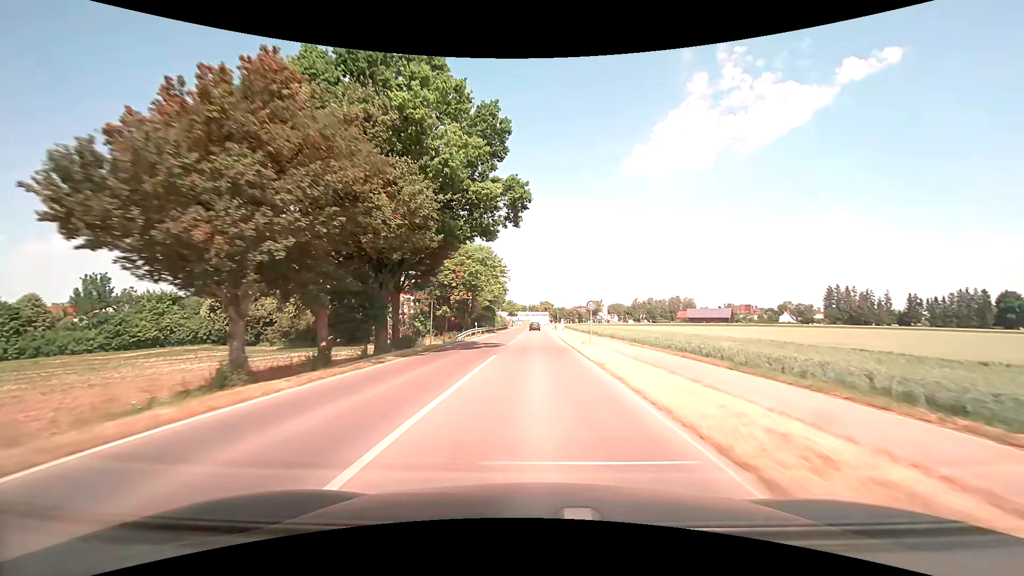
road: tertiary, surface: asphalt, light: Day
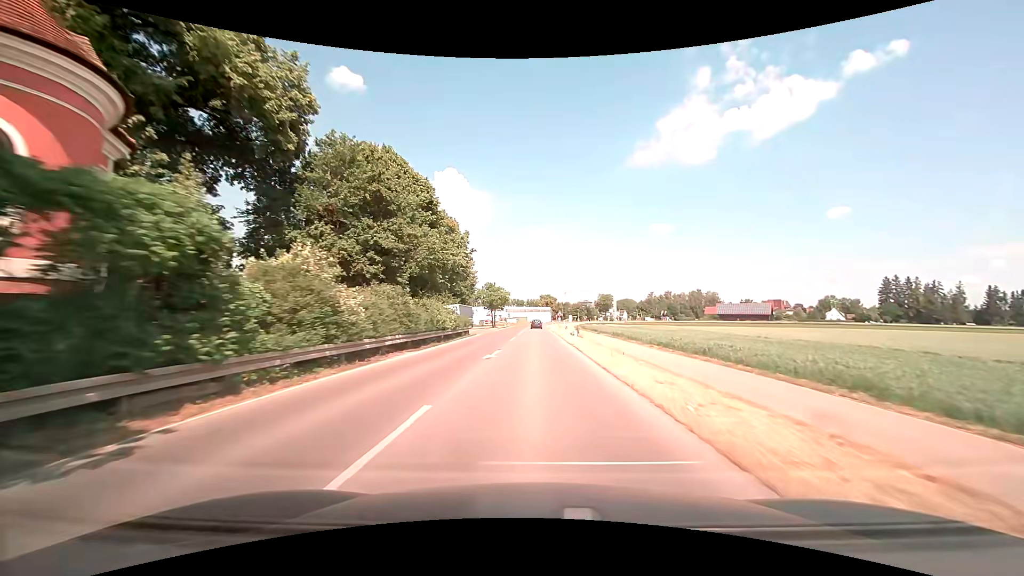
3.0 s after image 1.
(+0.1, +57.6) m; 0°
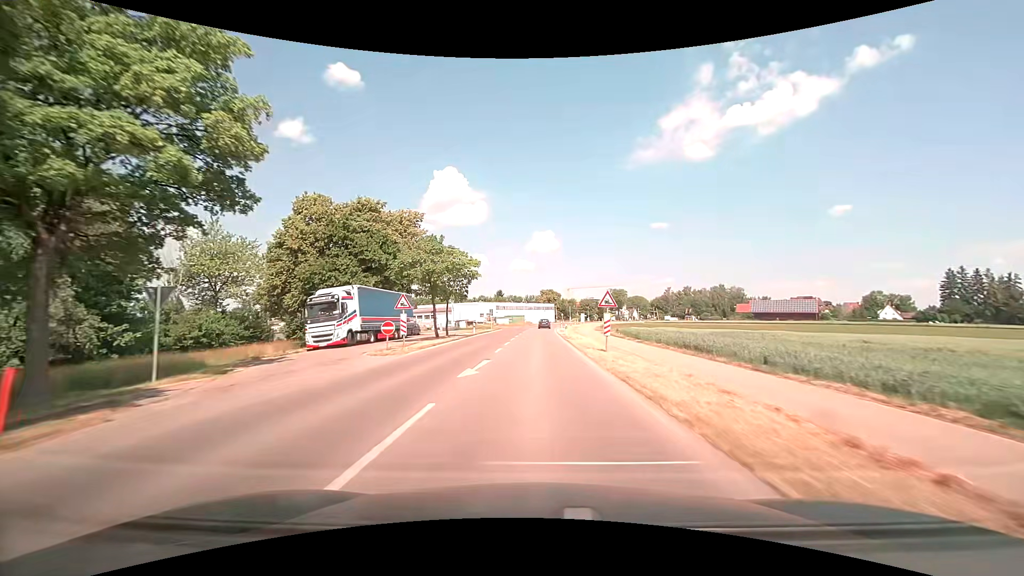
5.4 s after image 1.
(0.0, +44.9) m; 0°
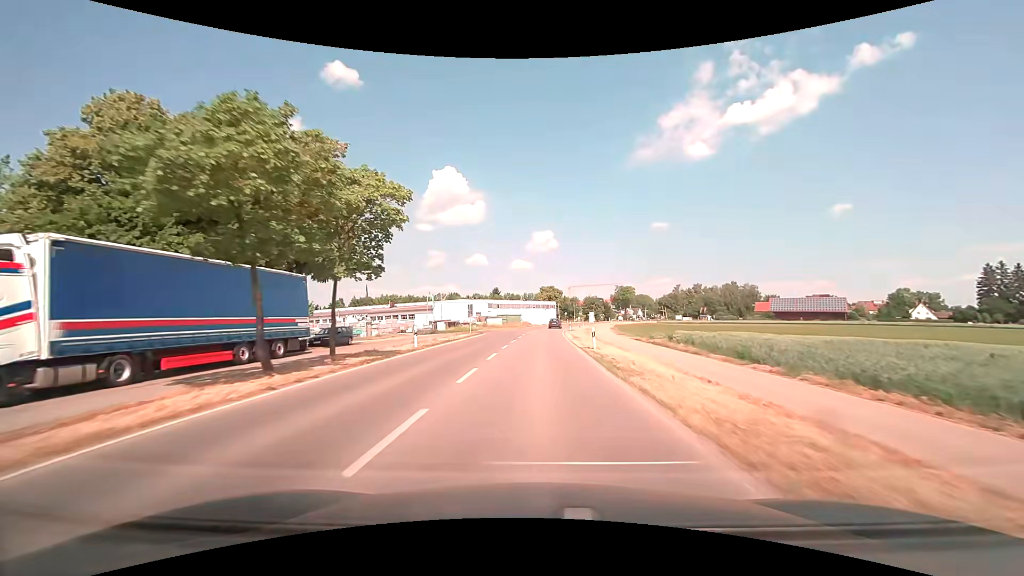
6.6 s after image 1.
(+0.1, +21.8) m; 0°
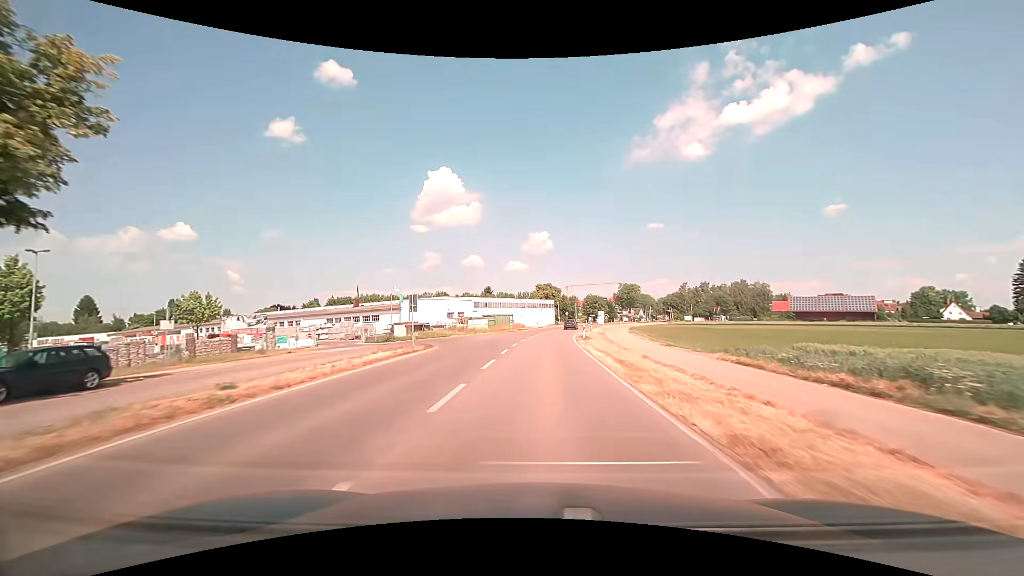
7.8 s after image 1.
(+0.1, +21.3) m; 0°
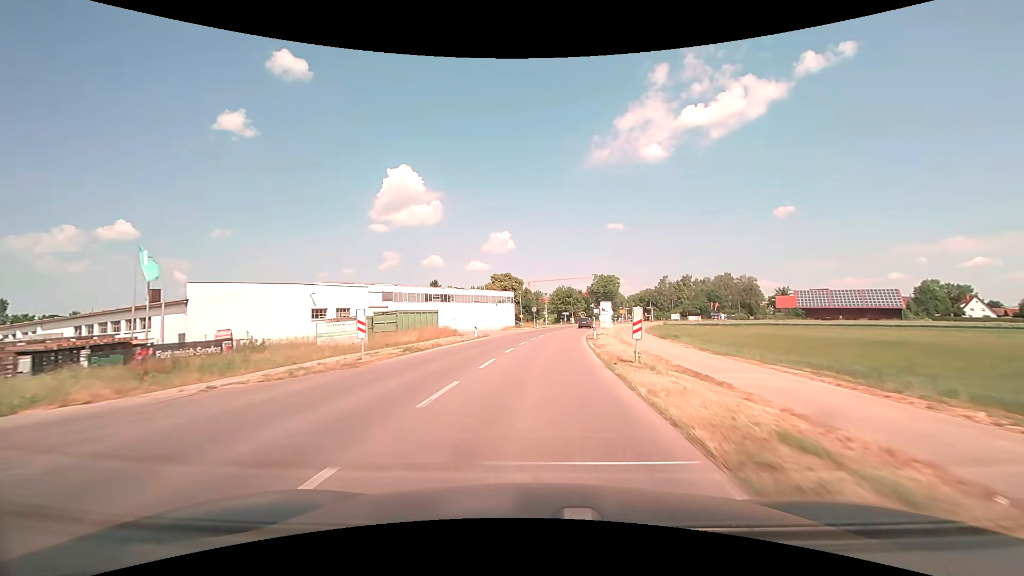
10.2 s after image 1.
(+1.6, +41.7) m; +4°
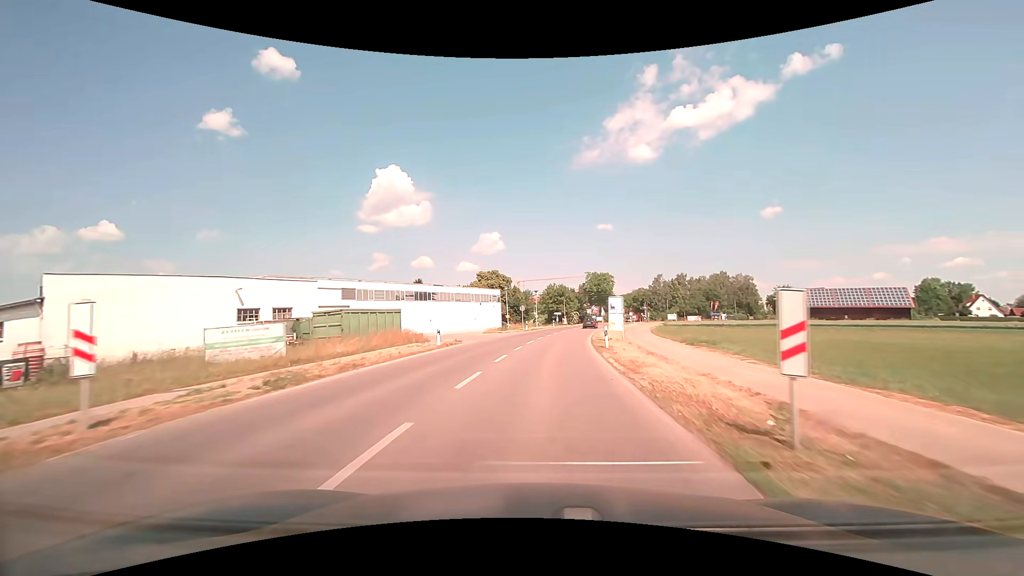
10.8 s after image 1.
(+0.1, +10.1) m; +1°
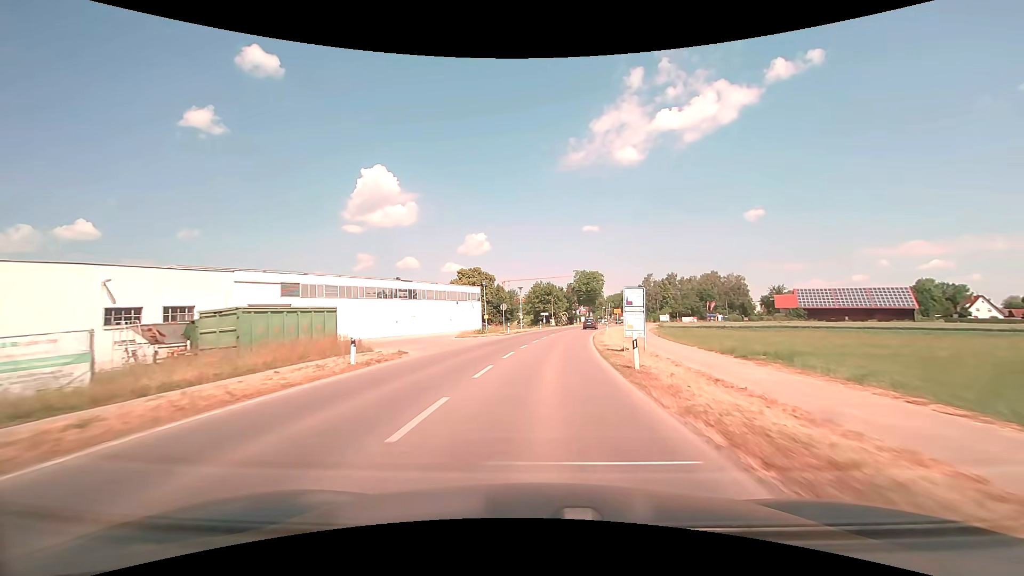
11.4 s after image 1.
(+0.2, +10.0) m; +2°
(0, +10) (+1, +20) (+1, +30) (+3, +40) (+4, +50) (+6, +60) (+8, +69) (+10, +79) (+12, +89) (+15, +99) m
